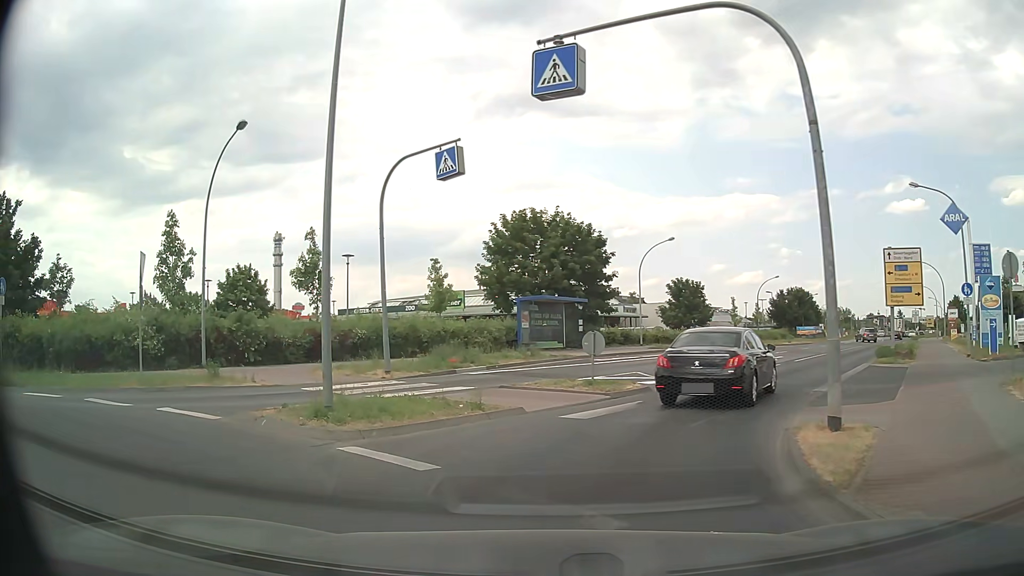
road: tertiary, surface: asphalt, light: Day
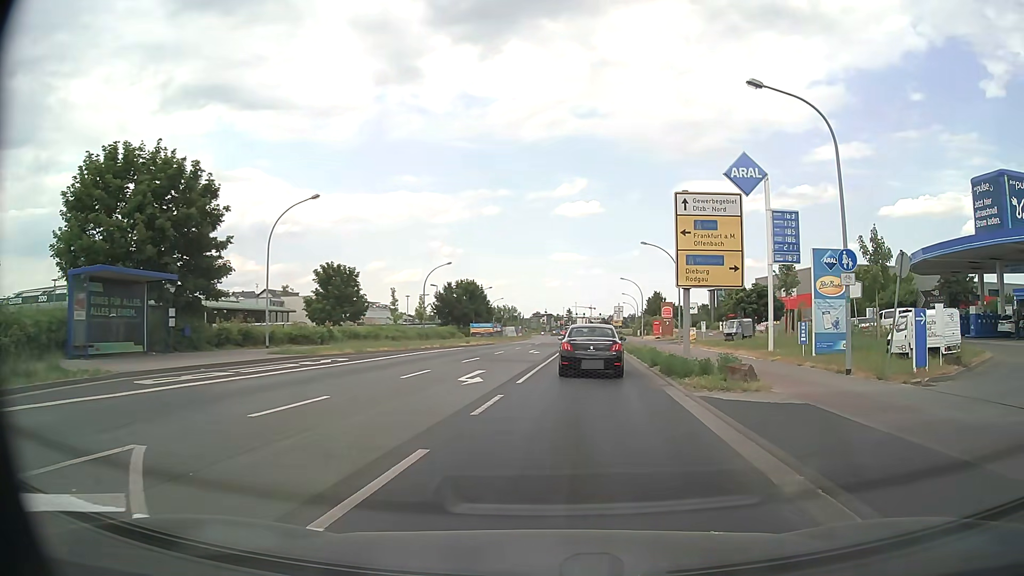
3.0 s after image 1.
(+3.1, +14.3) m; +30°
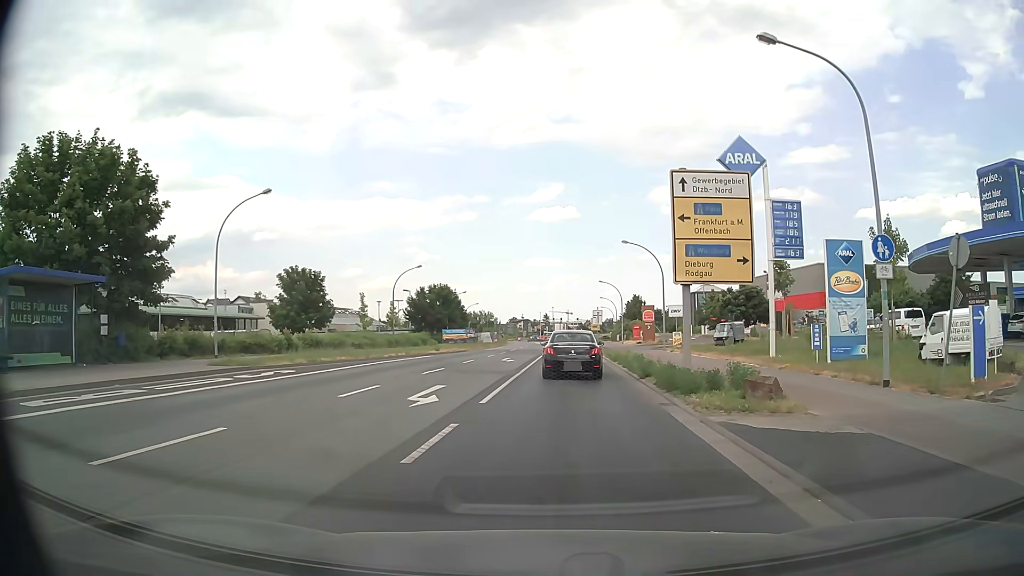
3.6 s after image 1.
(+0.1, +3.4) m; +1°
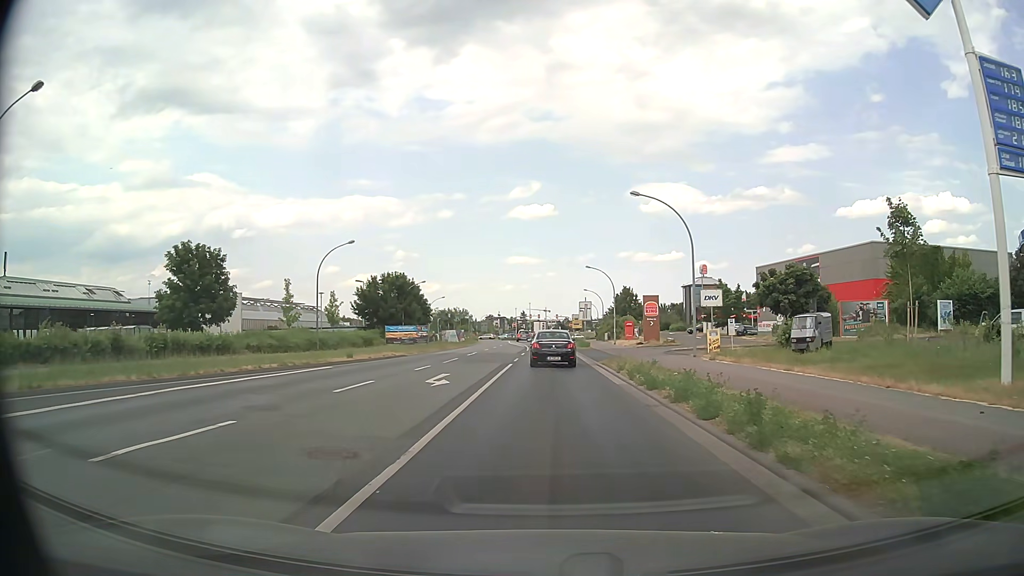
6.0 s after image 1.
(+0.4, +16.4) m; +2°
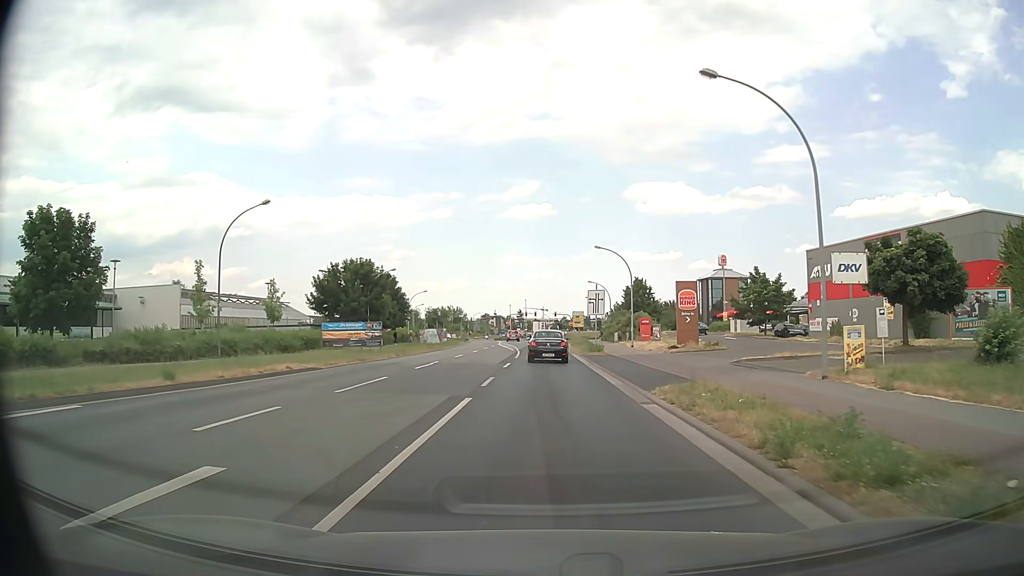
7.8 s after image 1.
(+0.2, +15.4) m; +1°
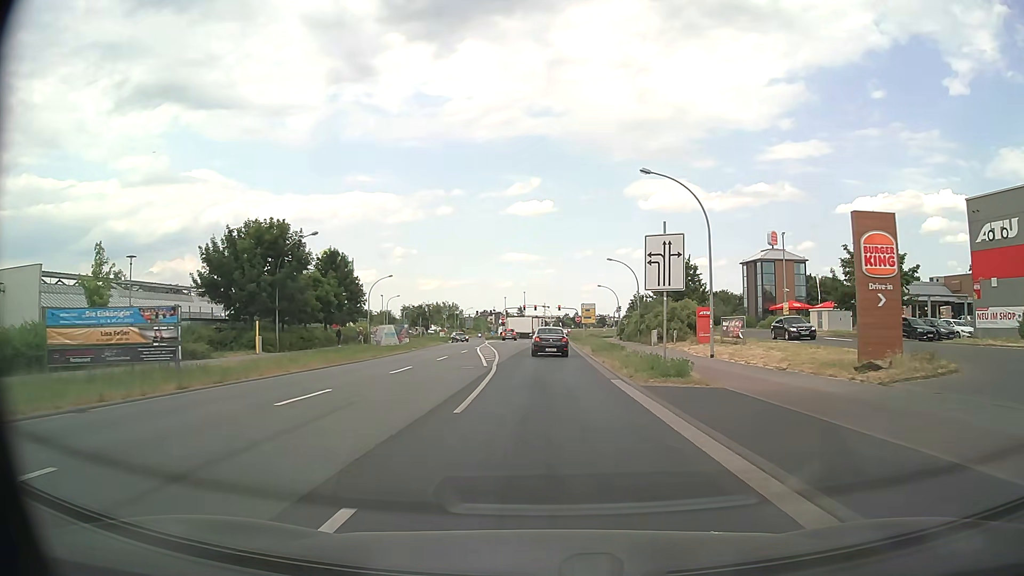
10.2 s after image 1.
(-0.1, +24.5) m; 0°
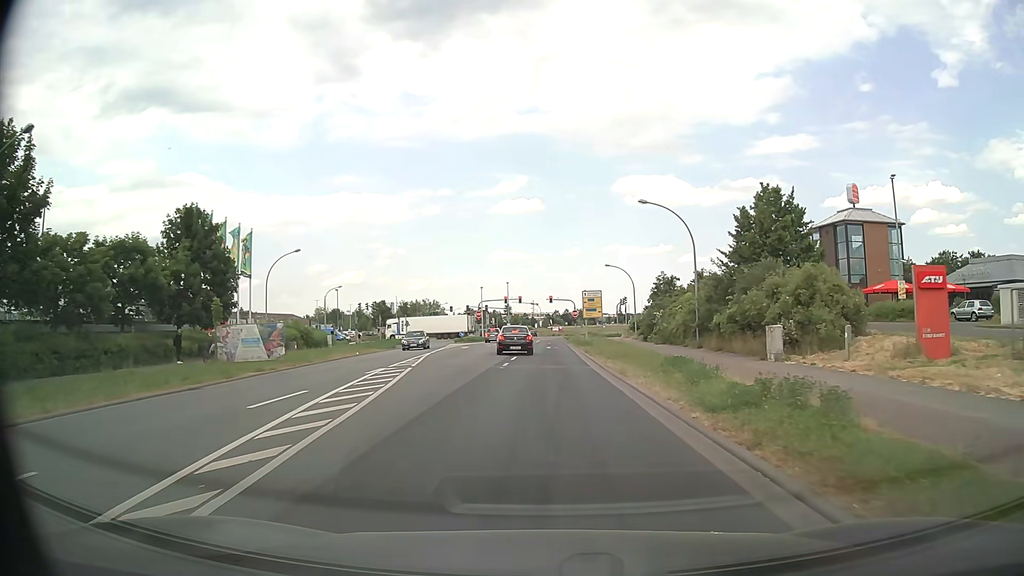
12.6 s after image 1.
(+0.2, +27.2) m; +1°
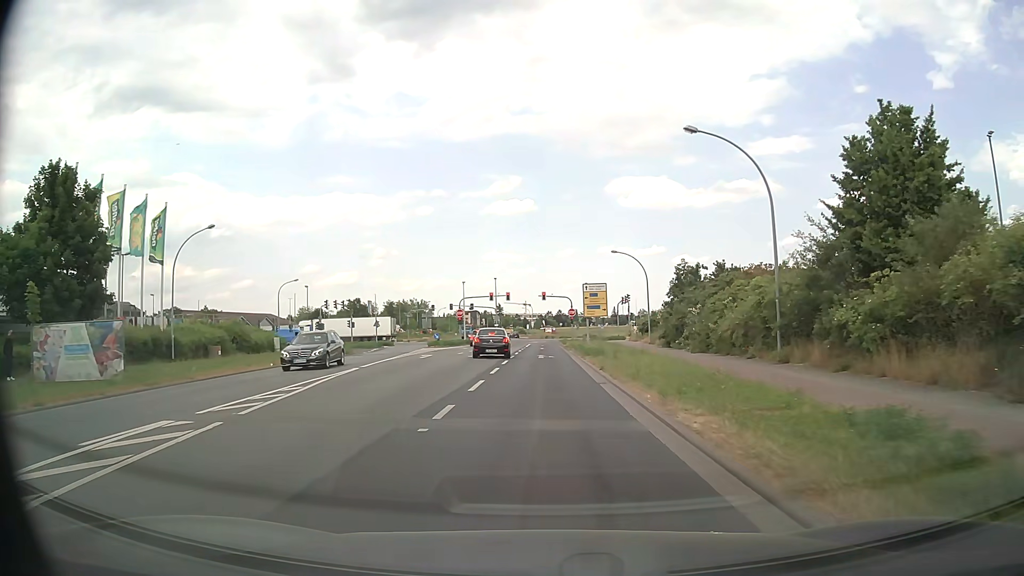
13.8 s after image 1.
(+0.1, +13.2) m; +1°
